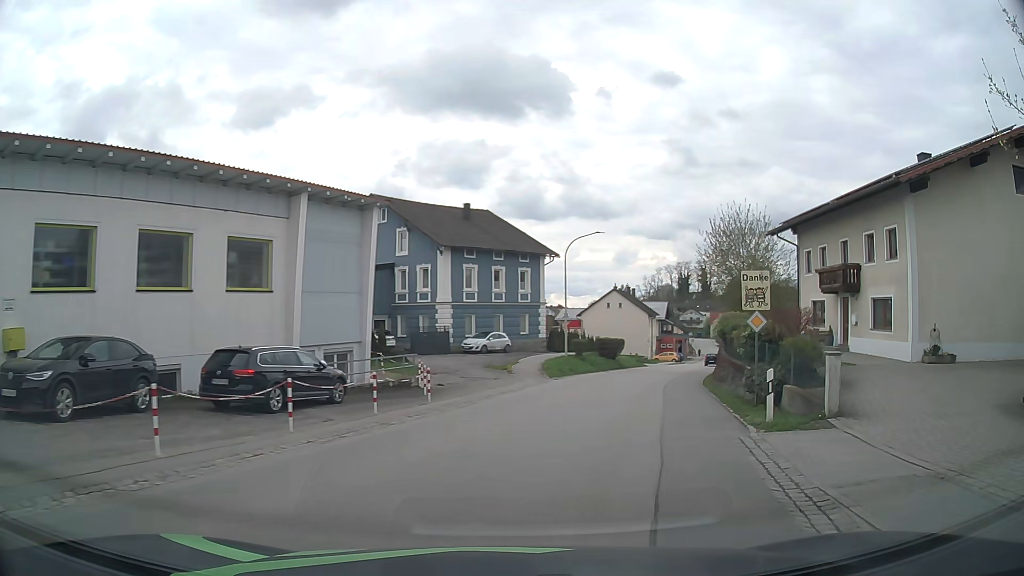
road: secondary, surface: asphalt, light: Day
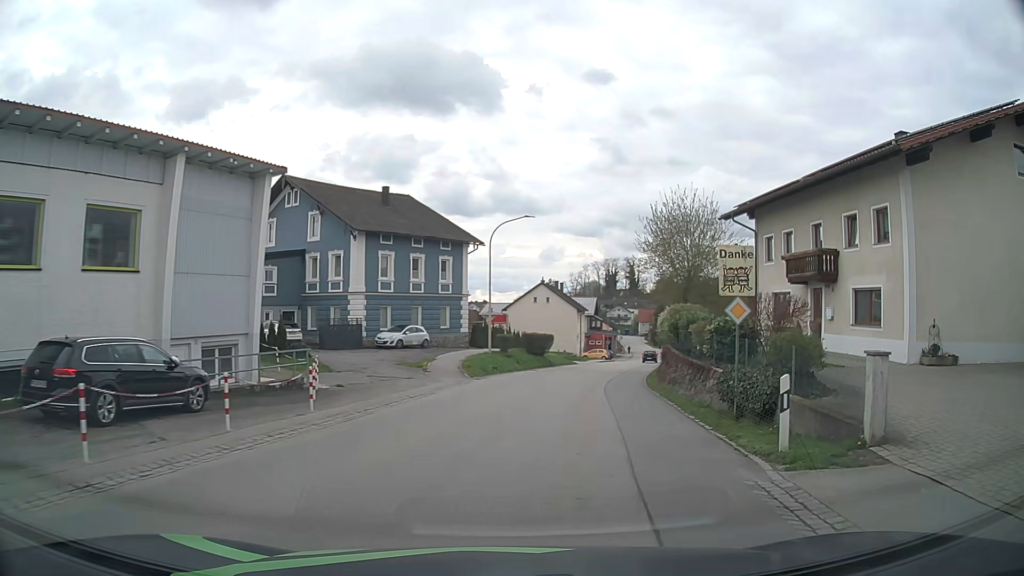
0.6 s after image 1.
(+0.2, +4.3) m; +6°
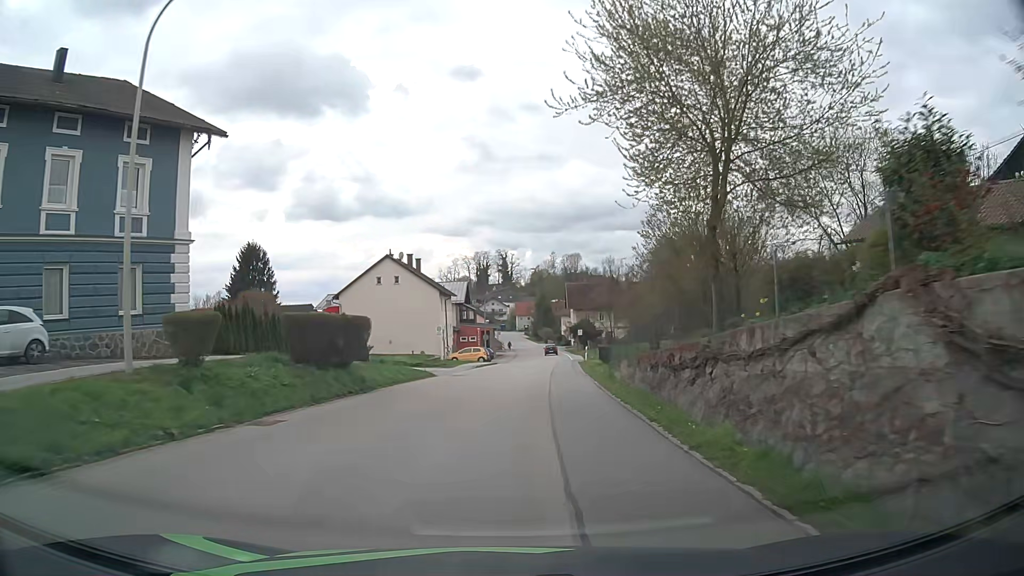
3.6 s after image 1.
(+3.5, +28.4) m; +10°
(0, +10) (+1, +20) (+1, +30) (+2, +40) (+3, +50) (+4, +60) (+5, +70) (+6, +80) (+6, +90) (+6, +100) m
